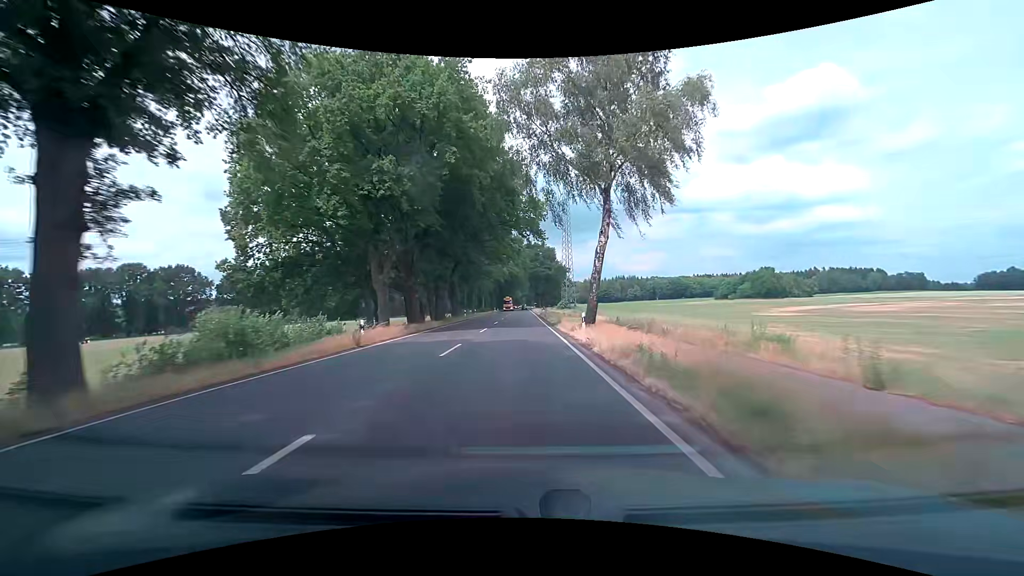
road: primary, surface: asphalt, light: Day
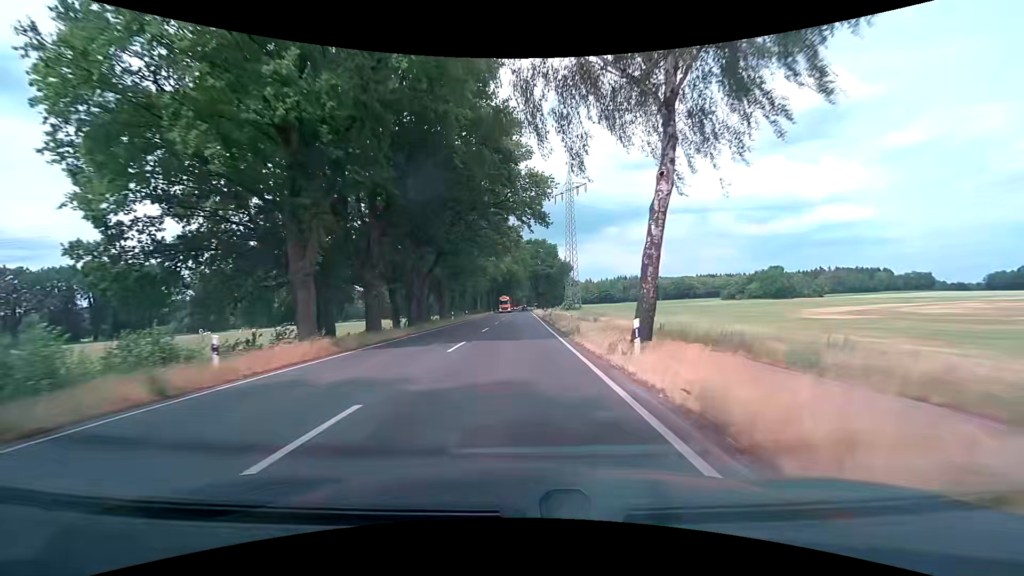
(0.0, +10.7) m; 0°
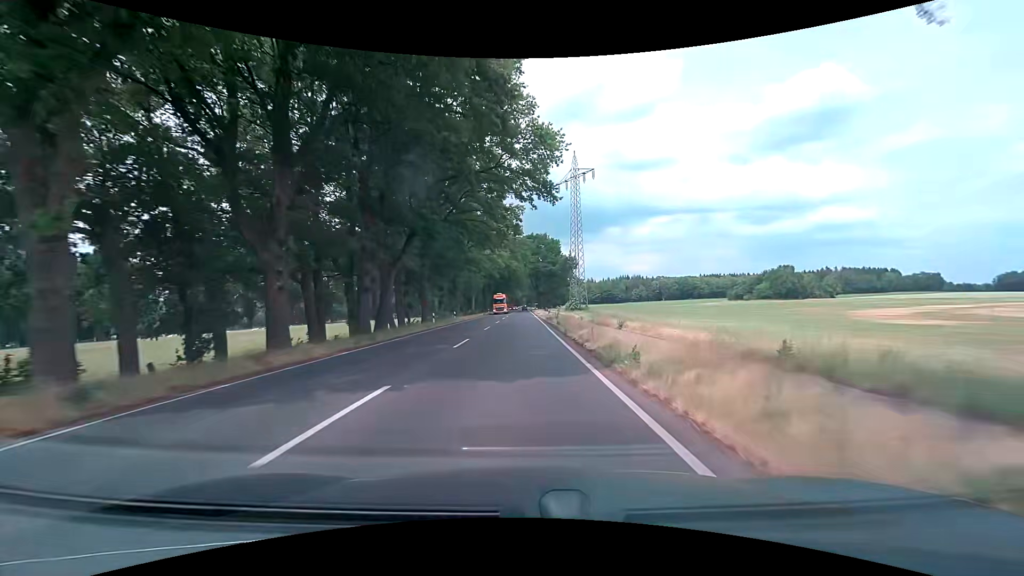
(-0.1, +10.7) m; 0°
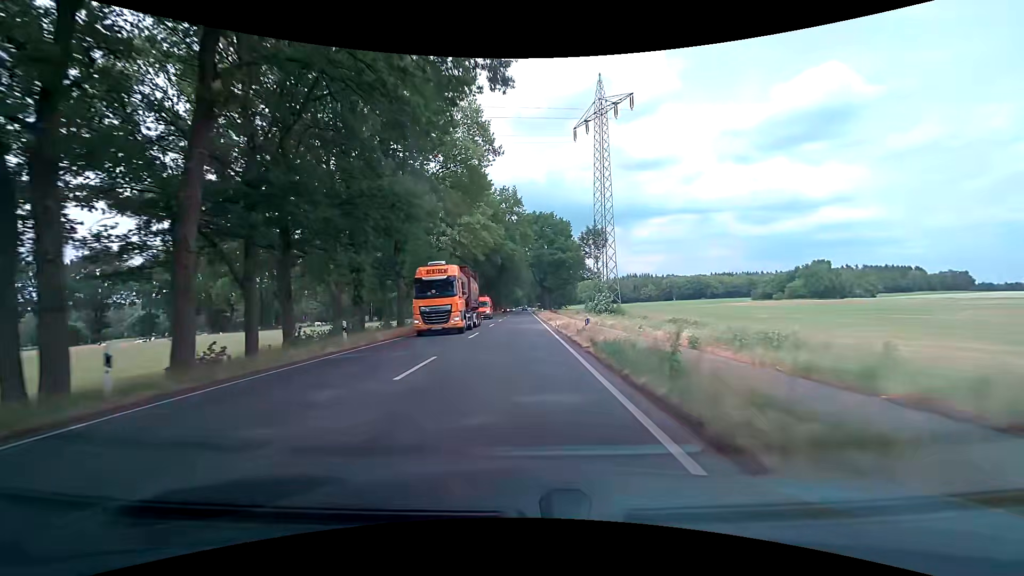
(-0.1, +32.2) m; 0°
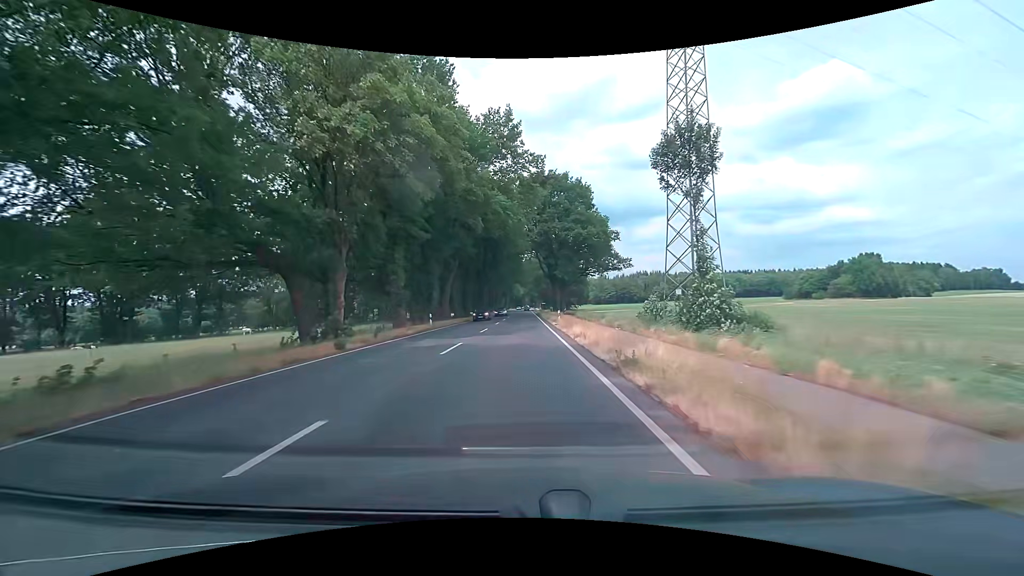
(-0.2, +32.1) m; -1°
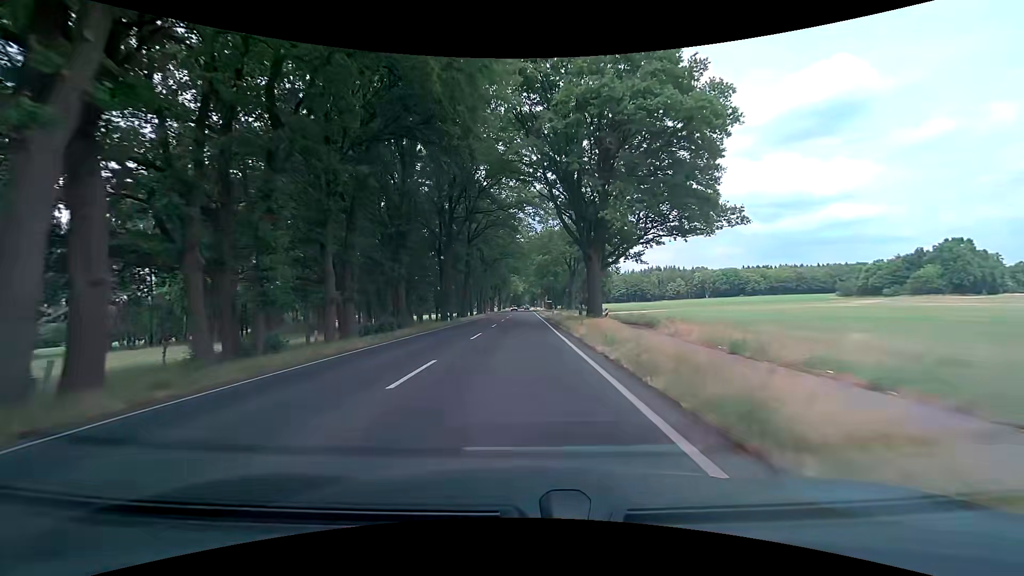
(0.0, +42.9) m; 0°
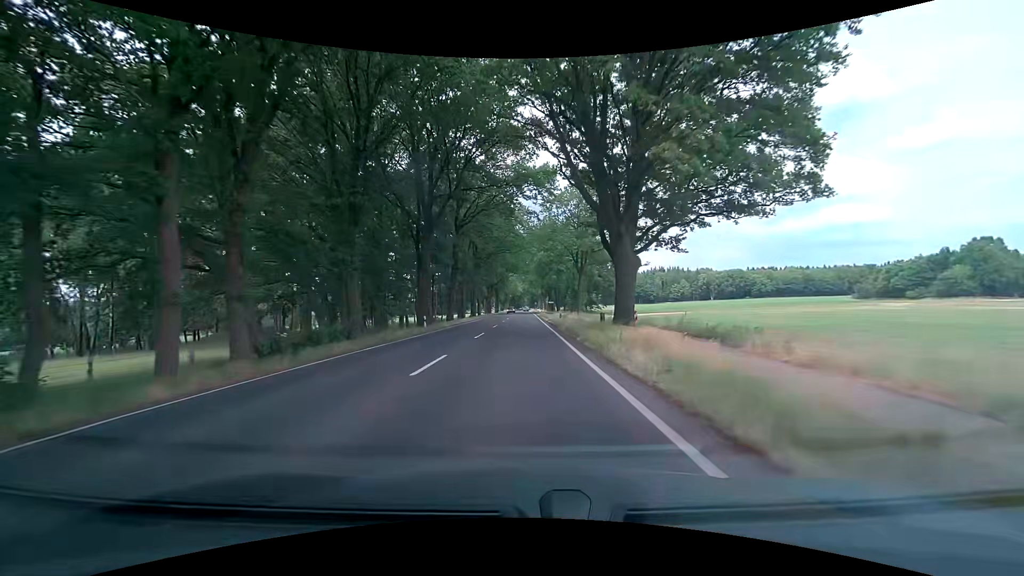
(-0.1, +10.8) m; -1°
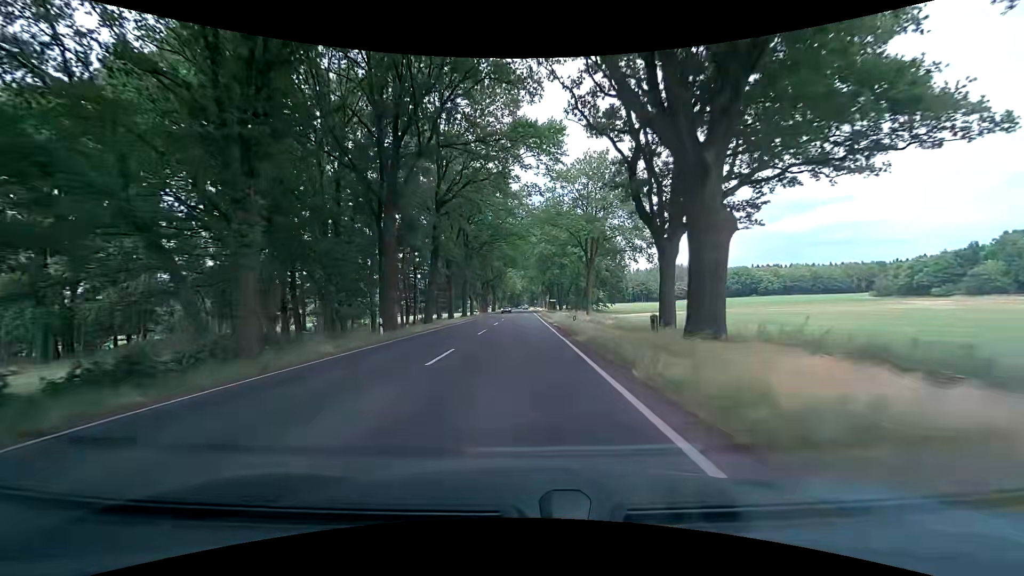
(+0.1, +10.8) m; 0°
(0, +10) (0, +20) (0, +30) (0, +40) (0, +50) (0, +60) (0, +70) (0, +80) (0, +90) (0, +100) m
